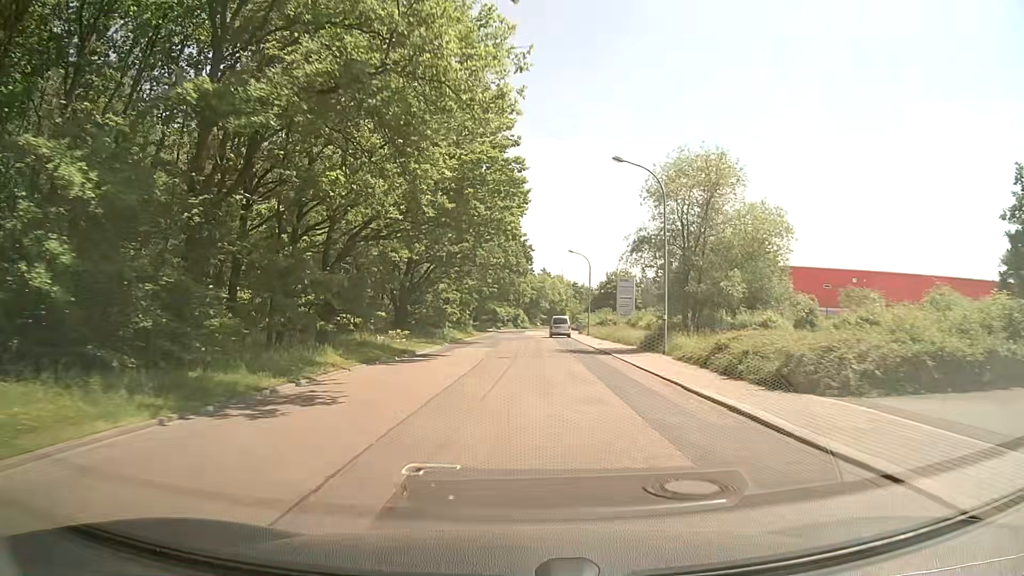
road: unclassified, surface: asphalt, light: Day
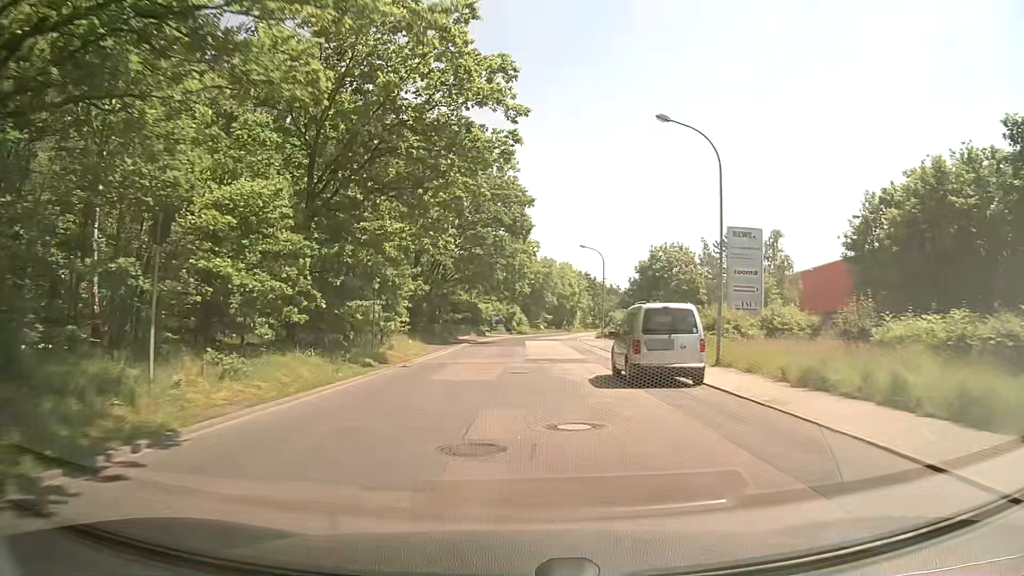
(+0.2, +41.8) m; 0°
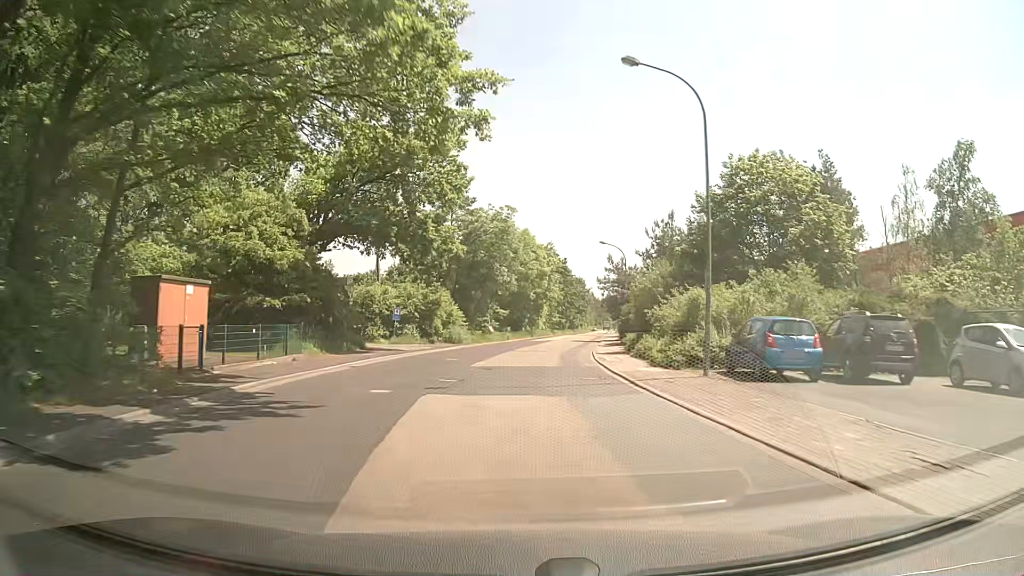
(+1.5, +41.2) m; +5°
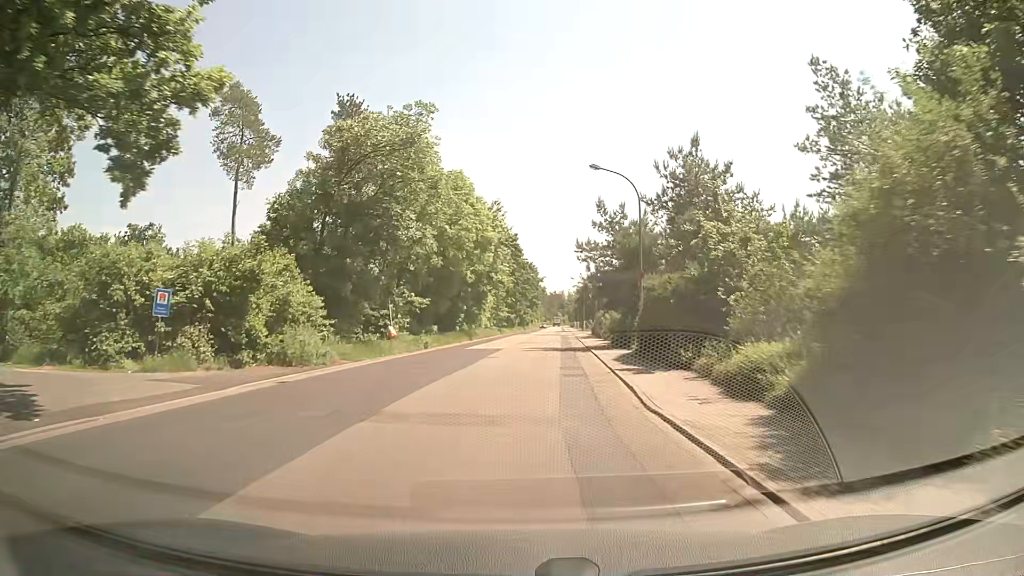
(+0.7, +24.7) m; +5°
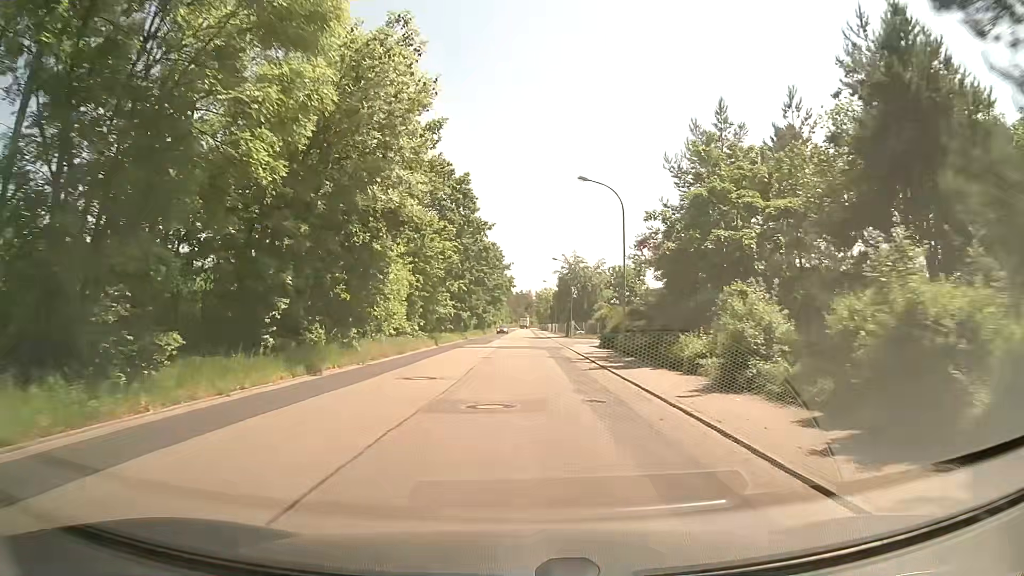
(+0.5, +33.6) m; +2°
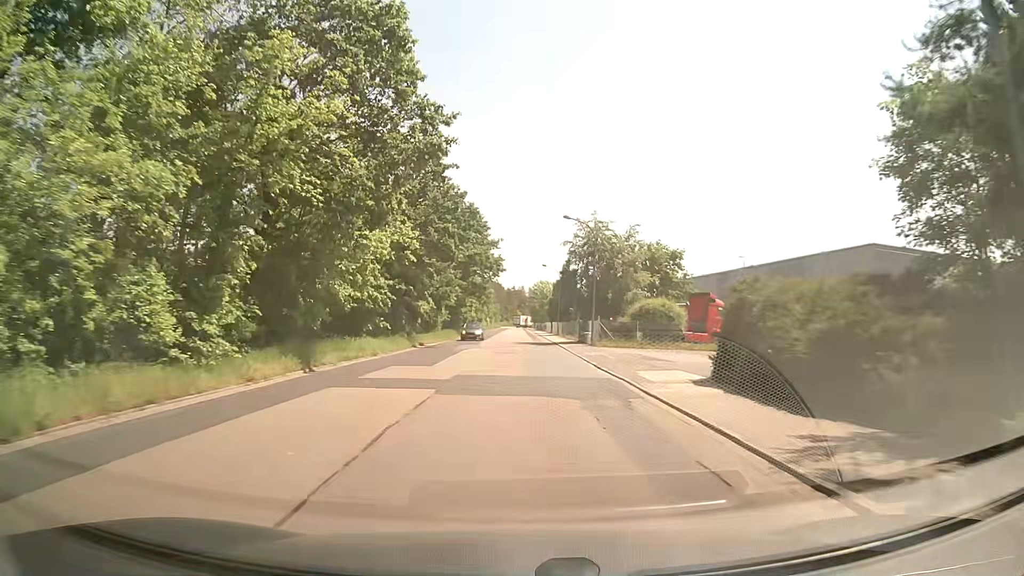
(+0.3, +25.8) m; 0°
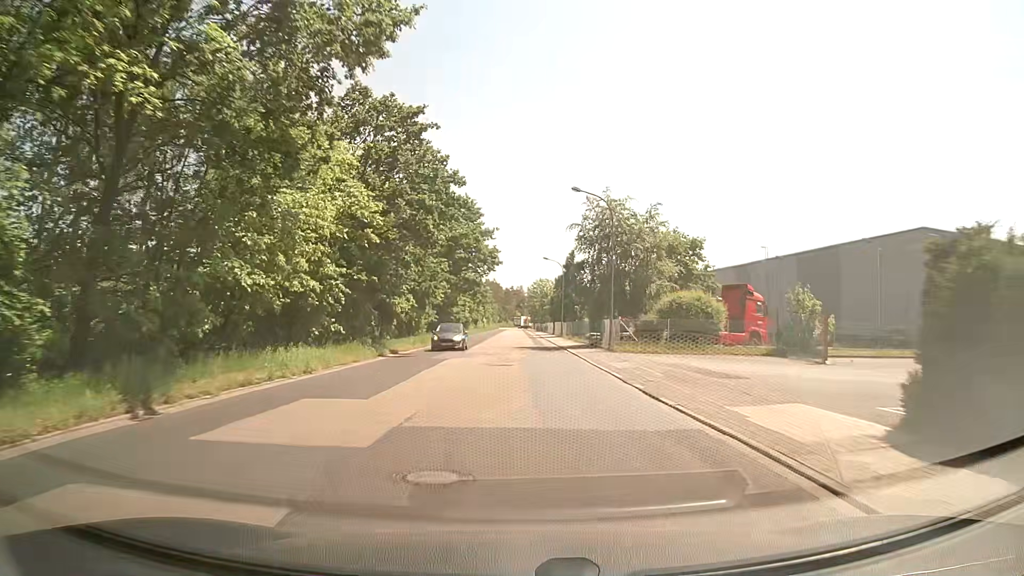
(+0.1, +8.6) m; +1°
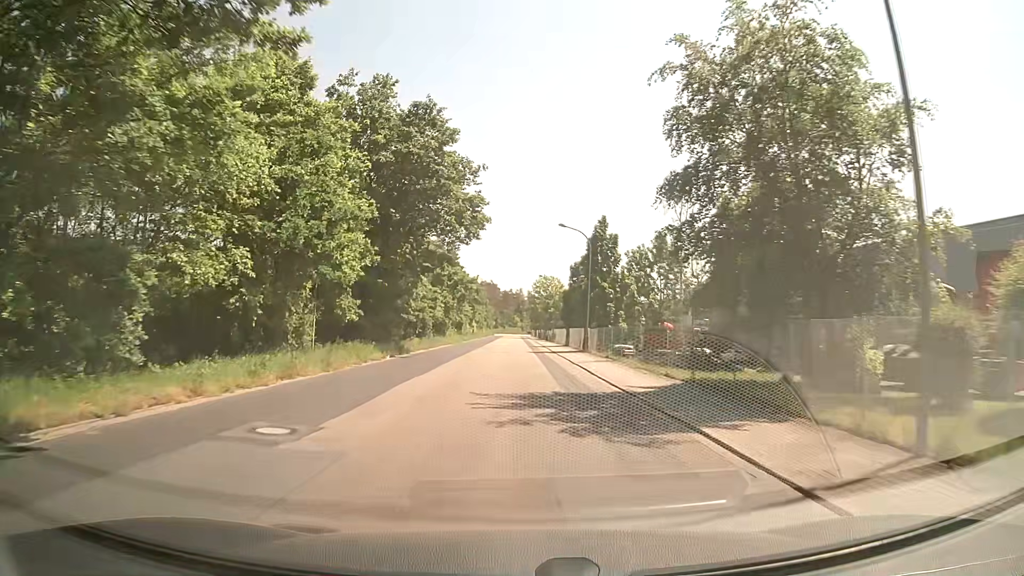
(0.0, +26.0) m; 0°
(0, +10) (0, +20) (0, +30) (0, +40) (0, +50) (-1, +60) (-1, +70) (-1, +80) (-1, +90) (-1, +100) m
